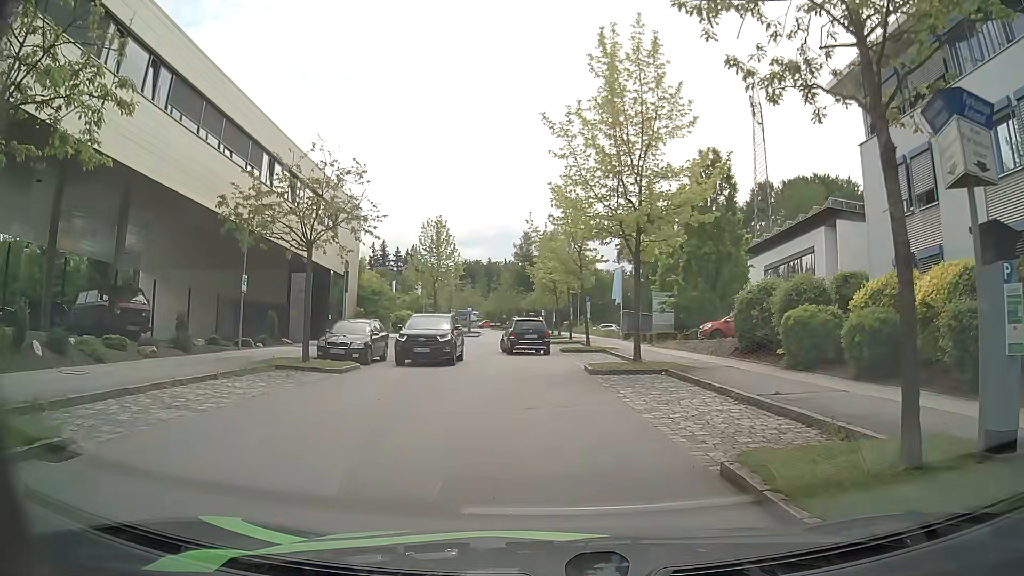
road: residential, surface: asphalt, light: Day
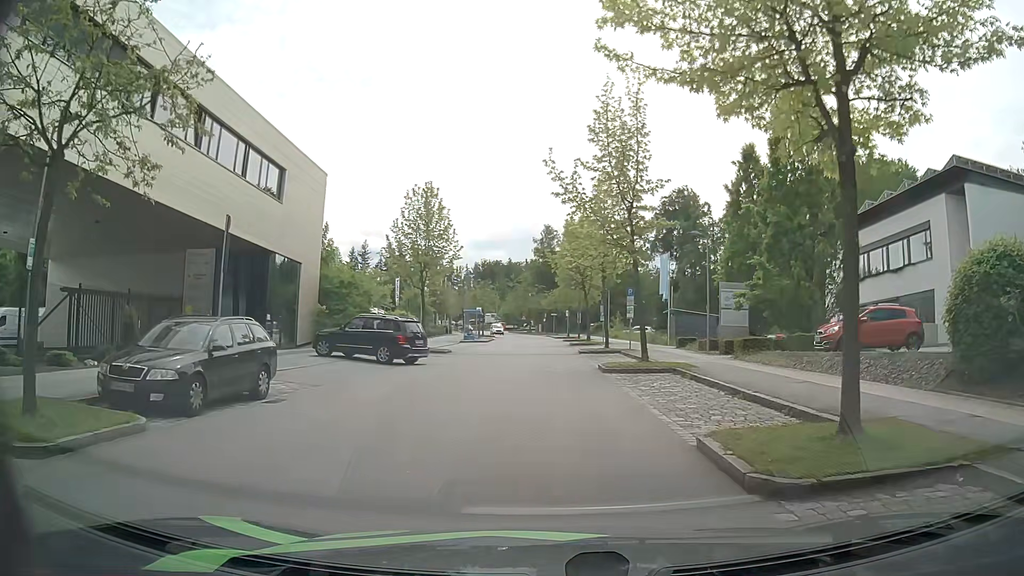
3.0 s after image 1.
(+0.2, +12.8) m; +1°
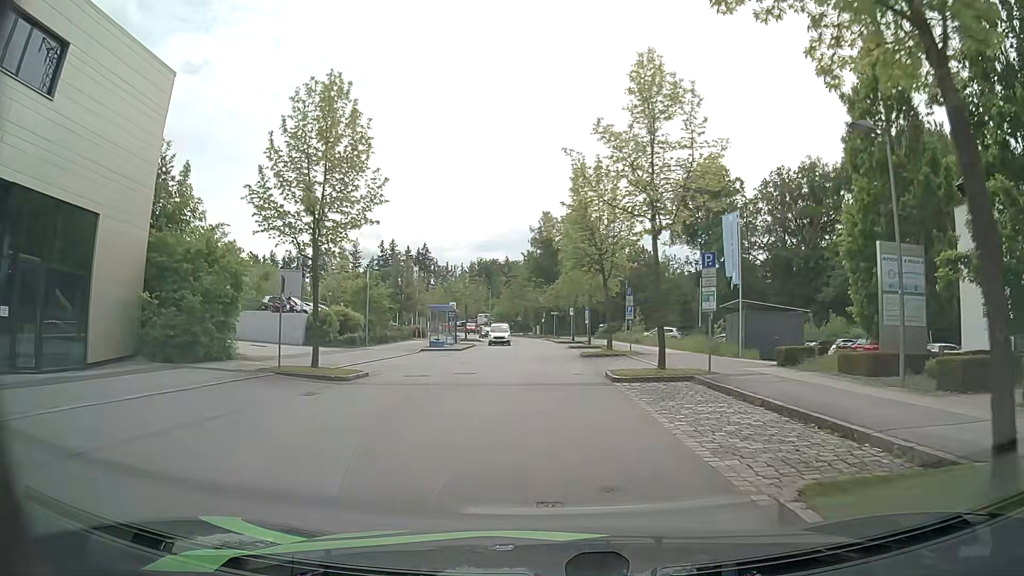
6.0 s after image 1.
(-0.2, +17.0) m; 0°
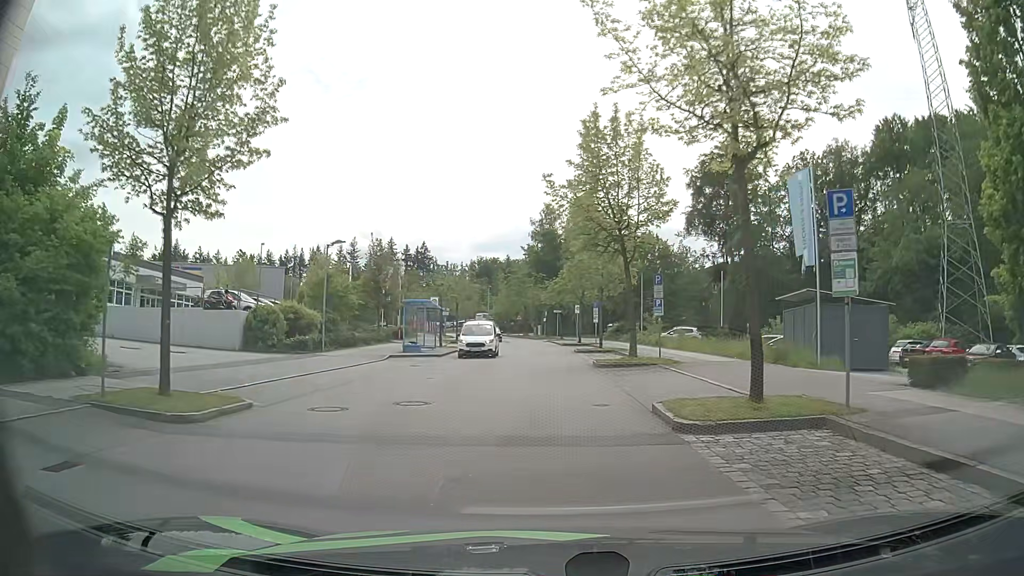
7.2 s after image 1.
(-0.1, +8.2) m; -1°
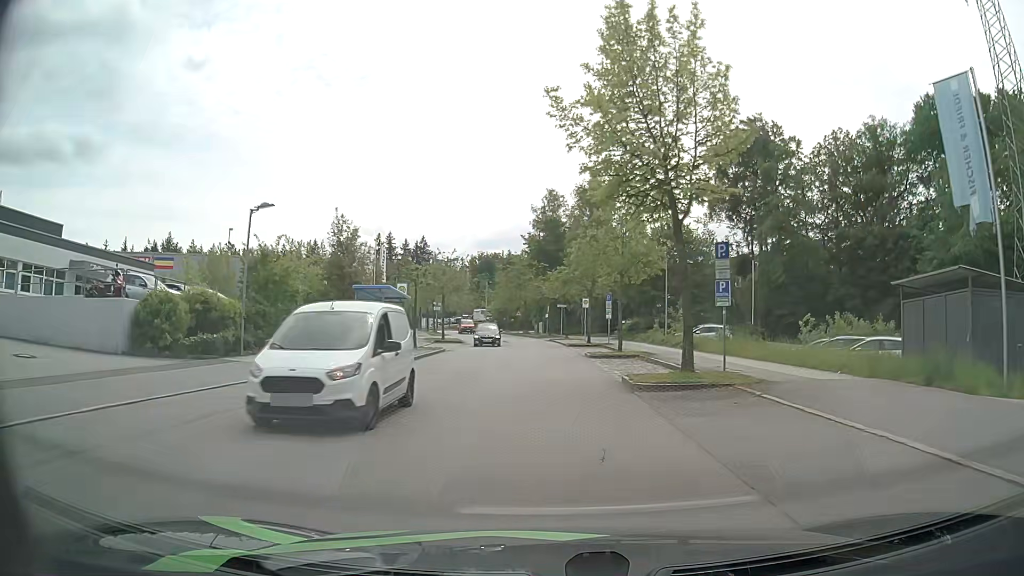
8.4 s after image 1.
(+0.1, +9.1) m; +1°
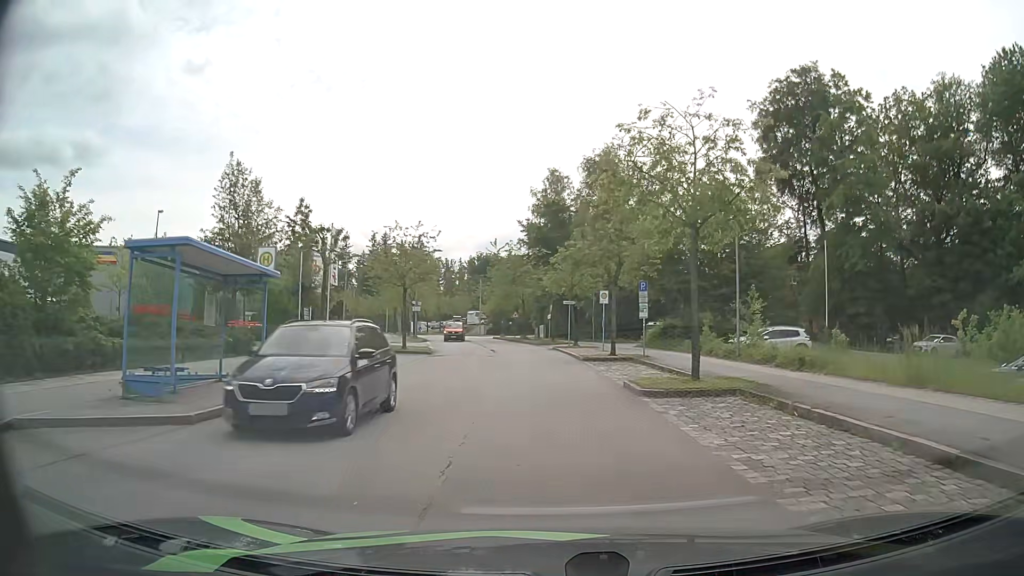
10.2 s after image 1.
(0.0, +14.5) m; 0°
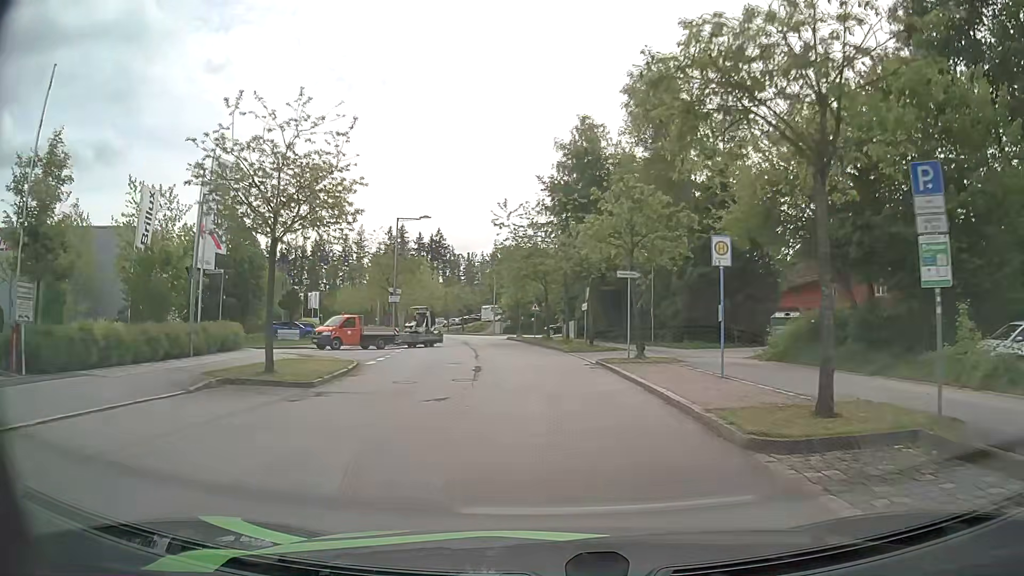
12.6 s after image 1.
(-0.2, +20.4) m; -2°
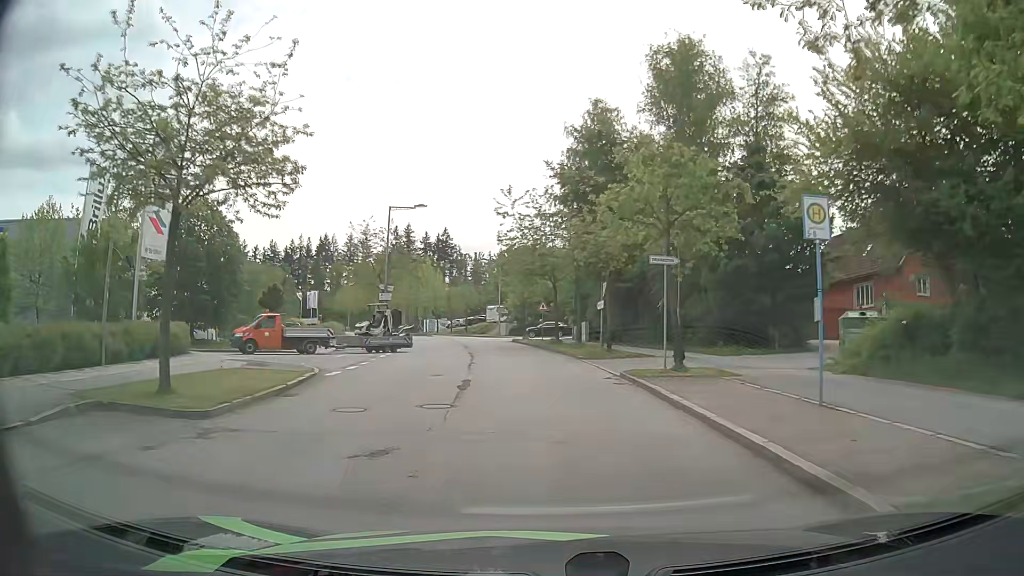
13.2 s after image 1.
(-0.1, +5.2) m; -1°
(0, +10) (-1, +20) (-1, +30) (-3, +40) (-4, +50) (-6, +60) (-8, +69) (-10, +79) (-14, +89) (-17, +98) m
